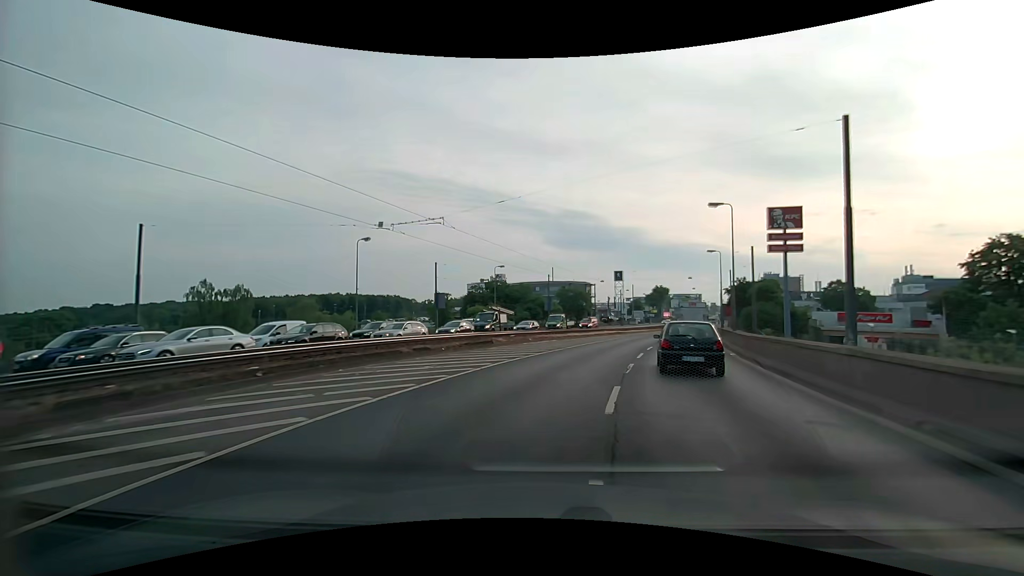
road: primary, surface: asphalt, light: Day
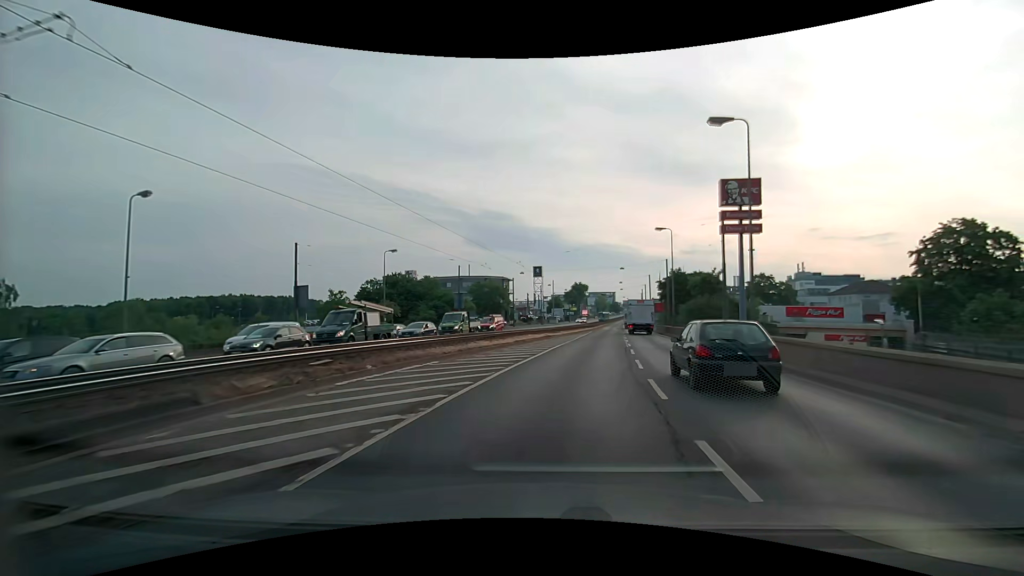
(+1.3, +16.3) m; +9°
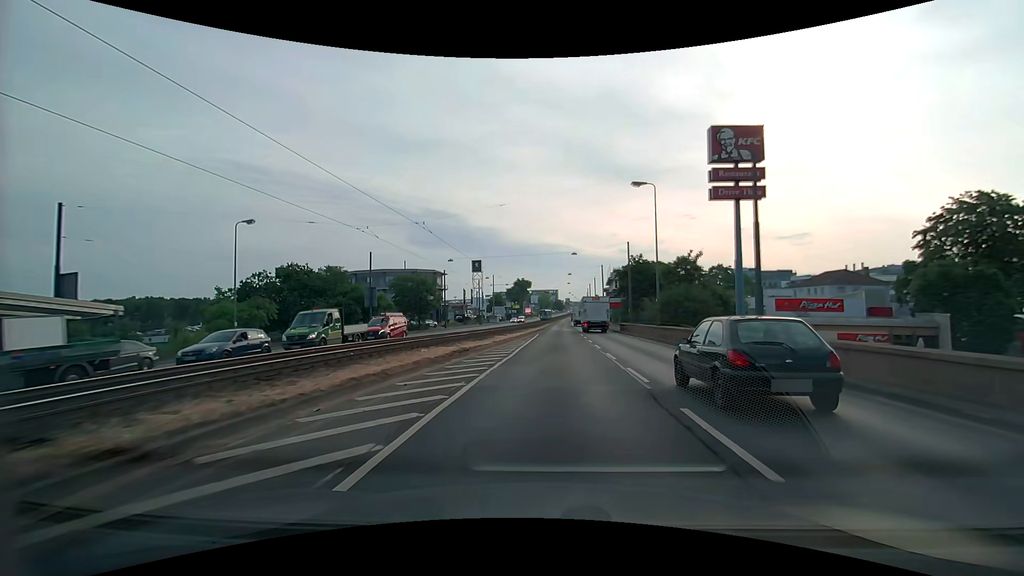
(+1.1, +16.4) m; +7°
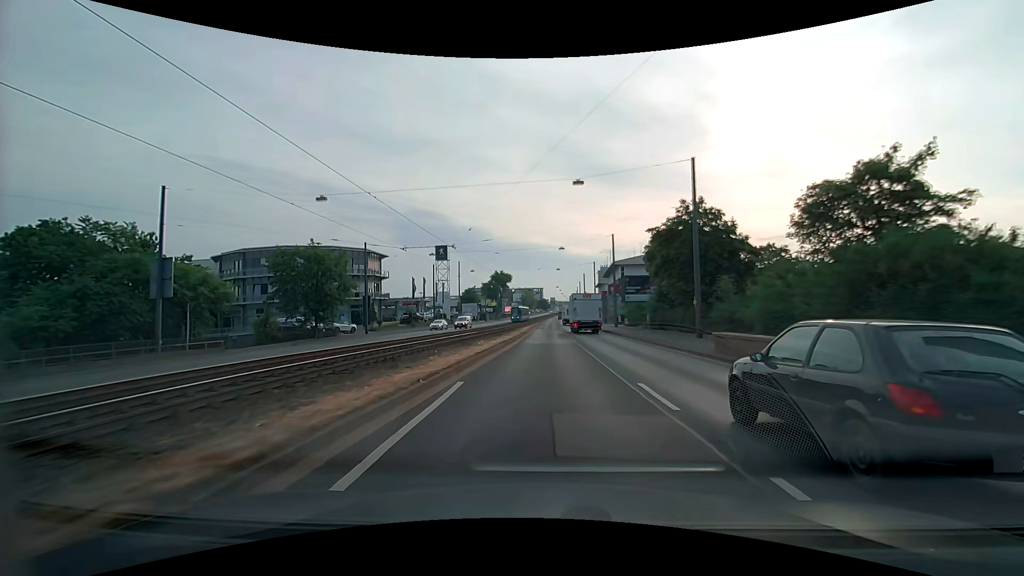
(+1.0, +33.1) m; +2°
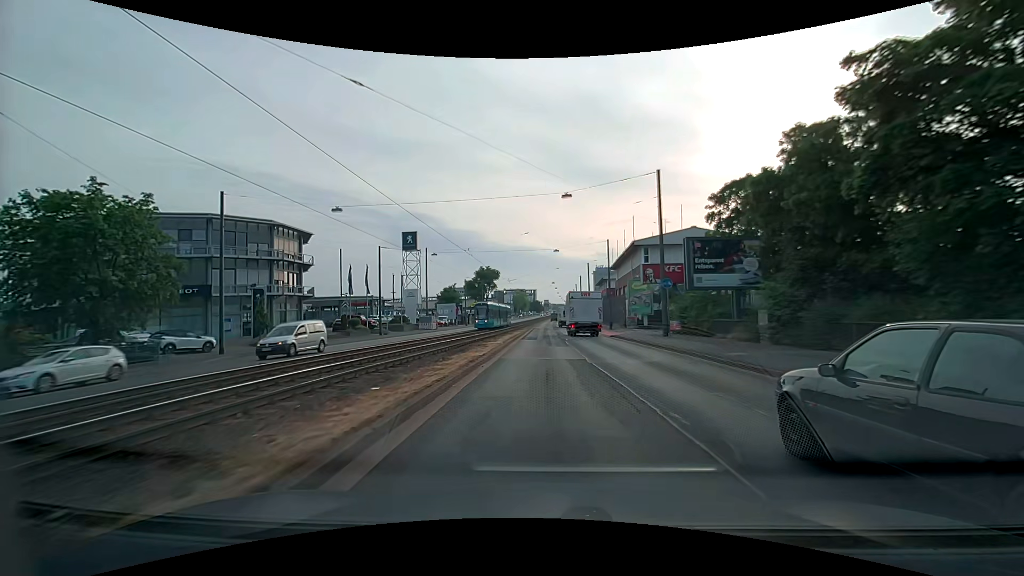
(+0.1, +25.3) m; +1°
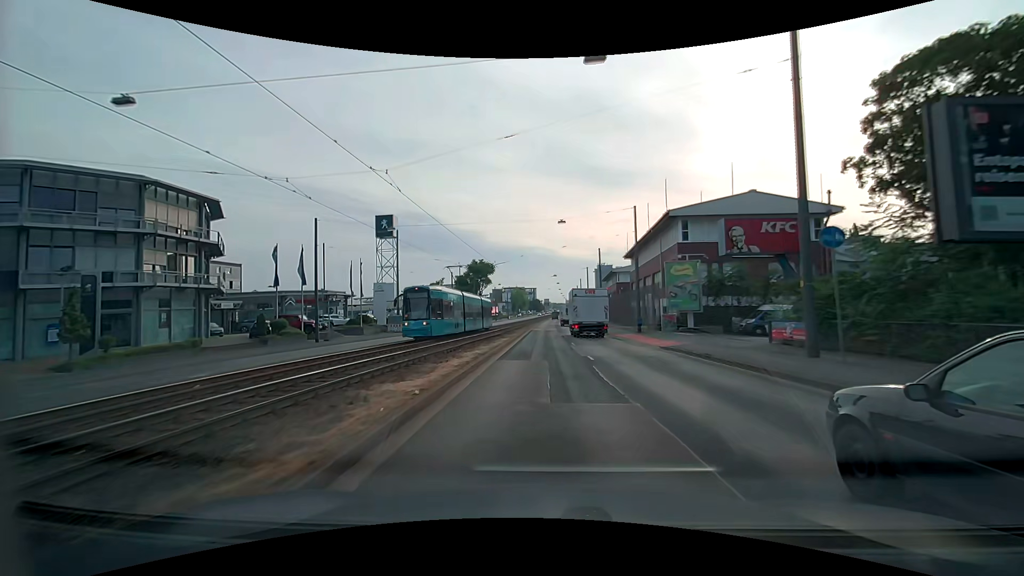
(0.0, +16.9) m; 0°
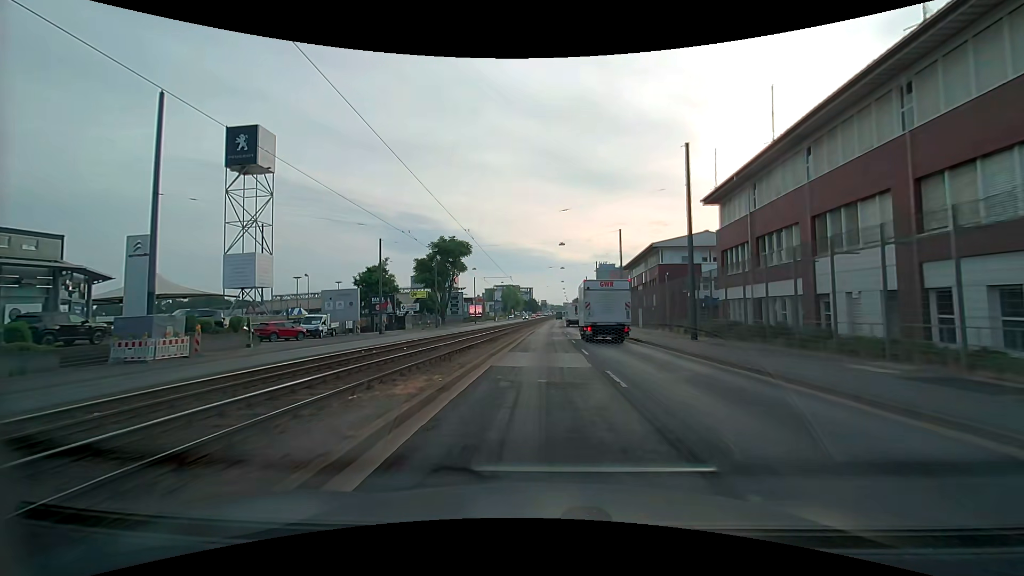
(+0.3, +42.3) m; +1°
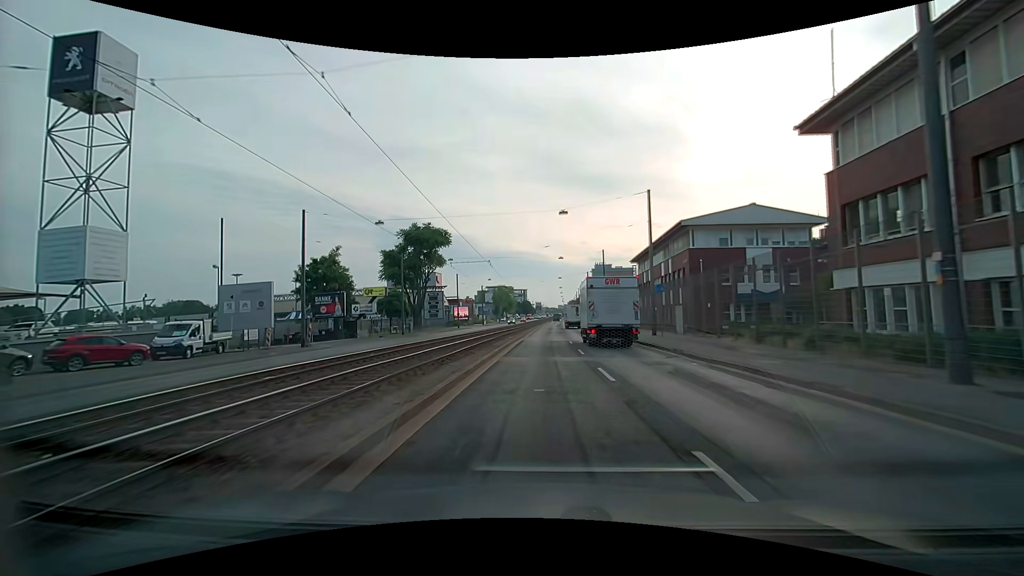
(+0.1, +16.8) m; +1°
(0, +10) (0, +20) (0, +30) (0, +40) (0, +50) (0, +60) (+1, +70) (+1, +80) (+1, +90) (+2, +100) m
